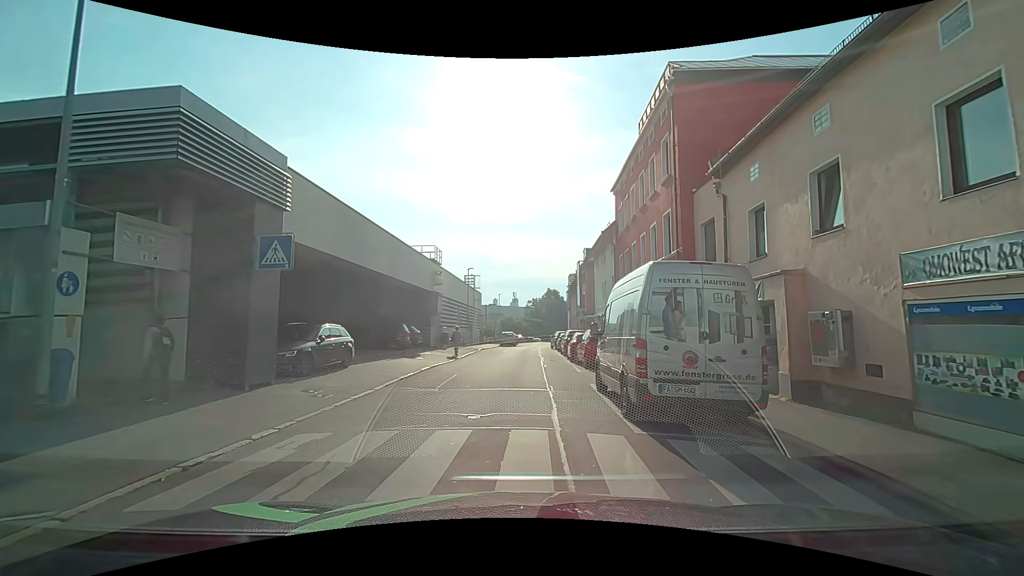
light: Day
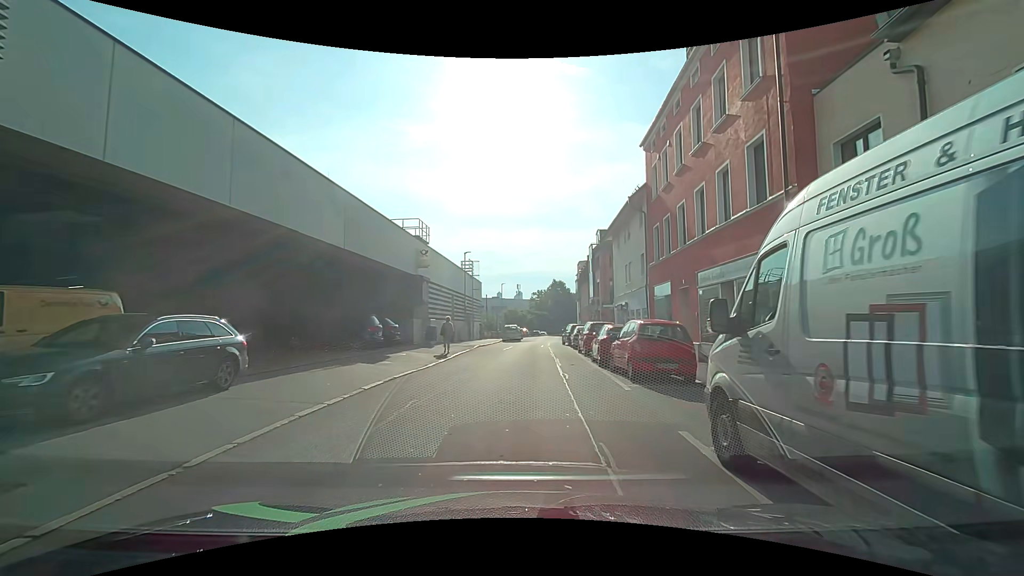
(-0.2, +7.4) m; -2°
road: residential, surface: asphalt
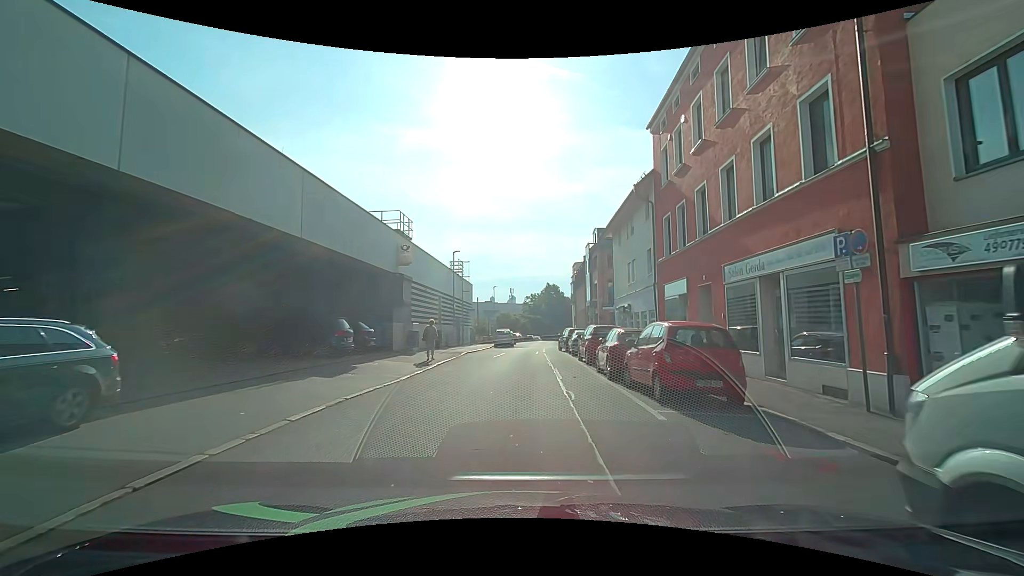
(+0.1, +3.1) m; +1°
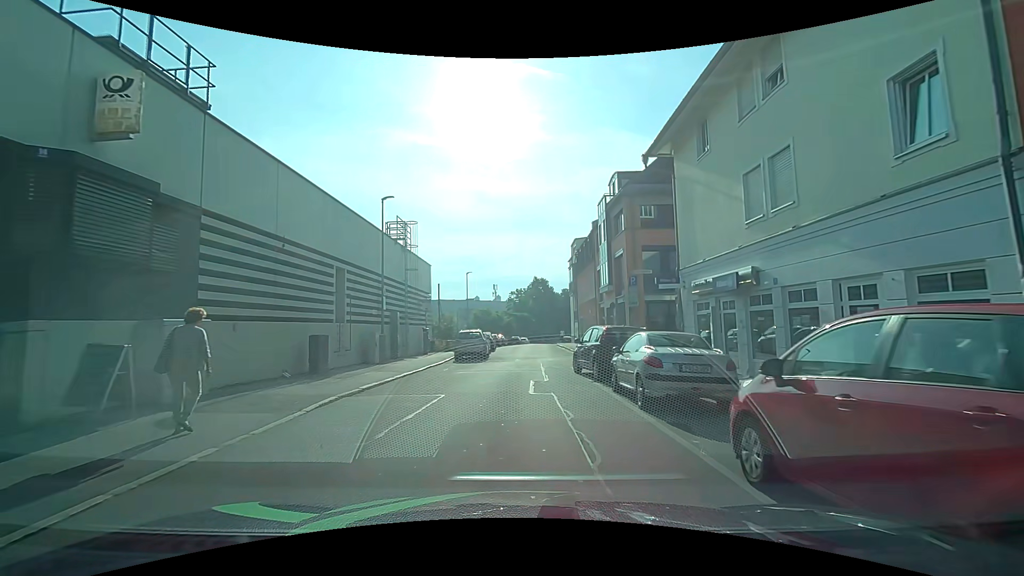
(+0.6, +18.1) m; +2°
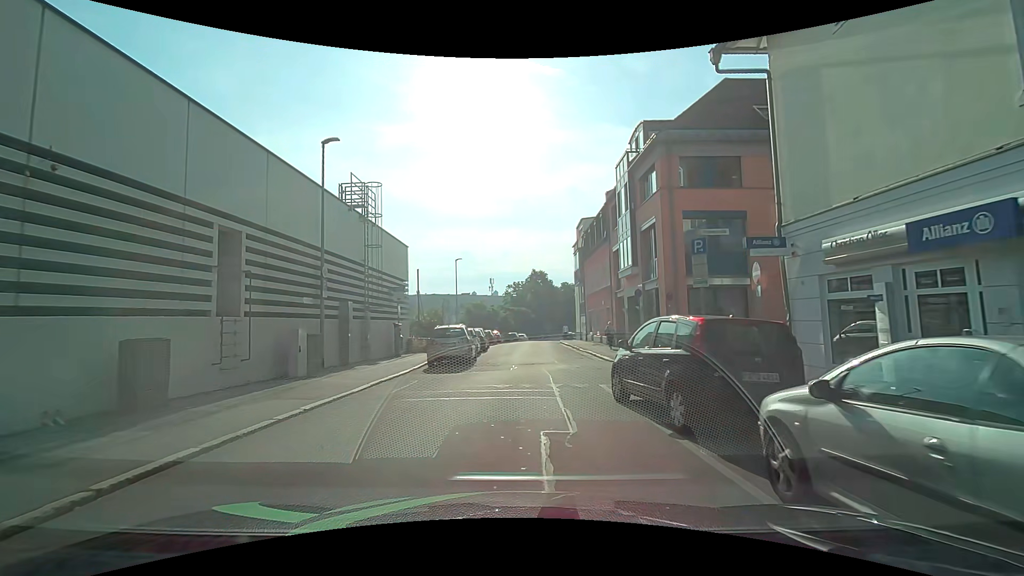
(0.0, +7.2) m; 0°
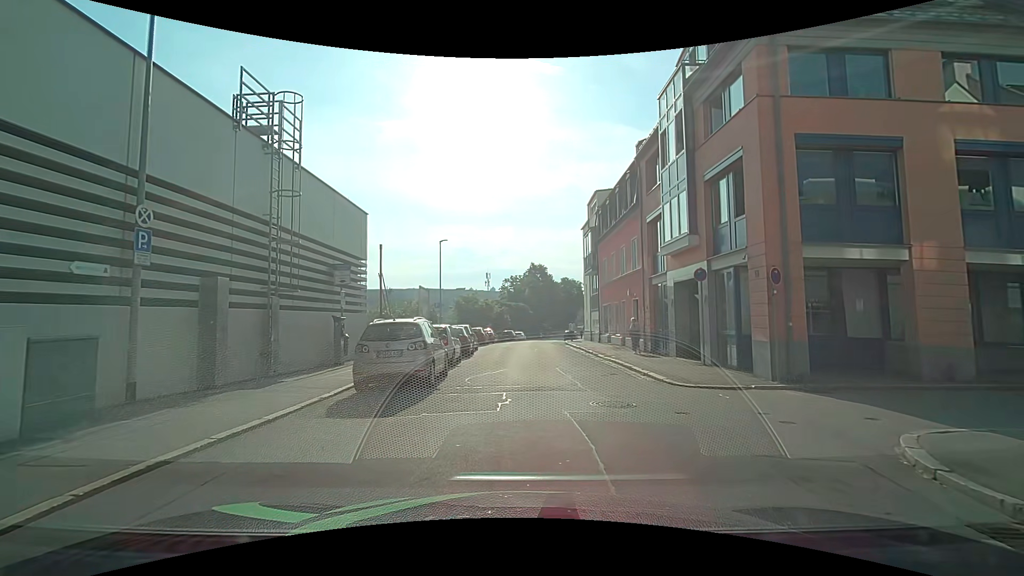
(0.0, +8.1) m; 0°
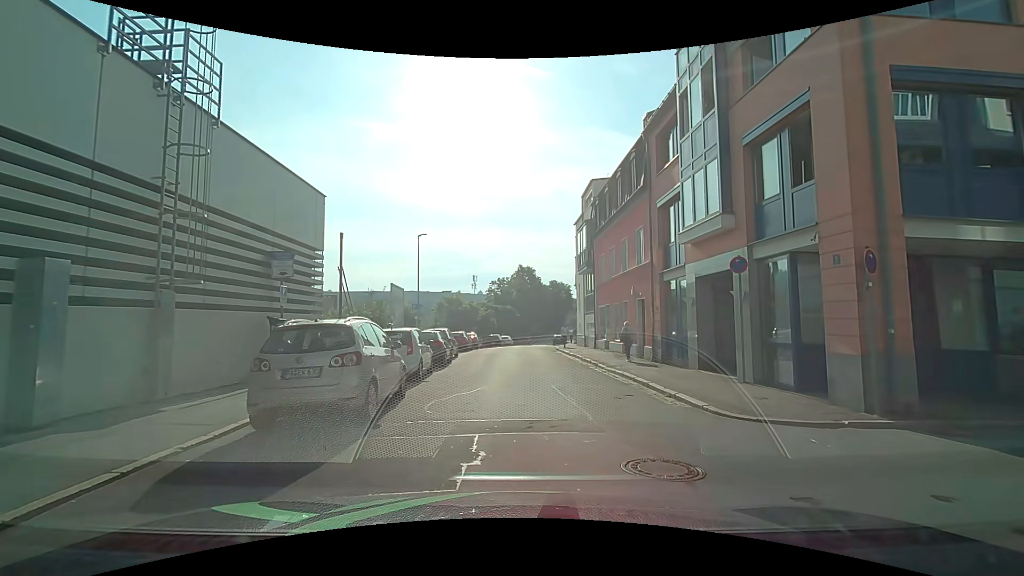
(0.0, +3.6) m; 0°
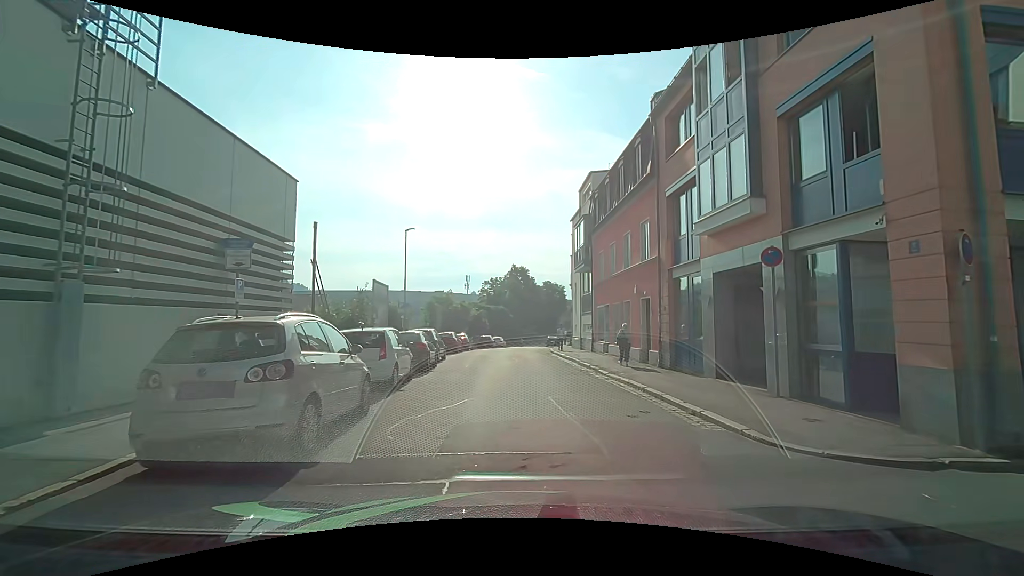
(+0.1, +2.0) m; +2°
